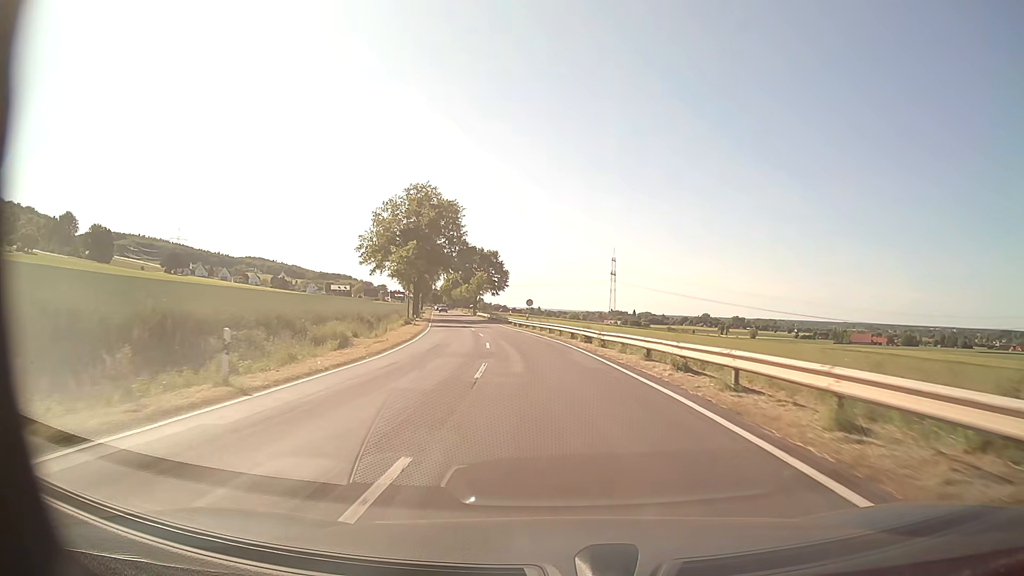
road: tertiary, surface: asphalt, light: Day
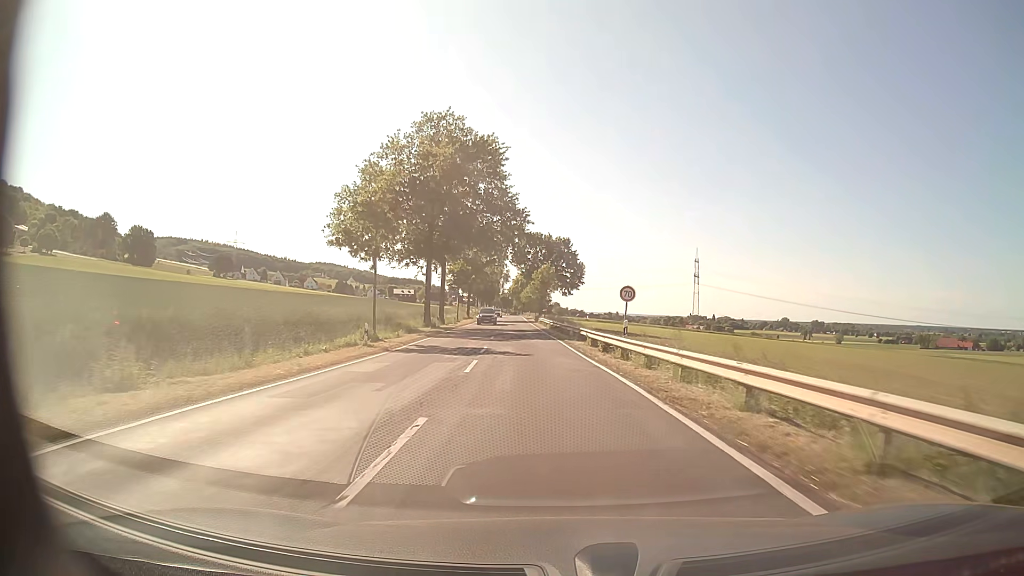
(-2.1, +33.6) m; -6°
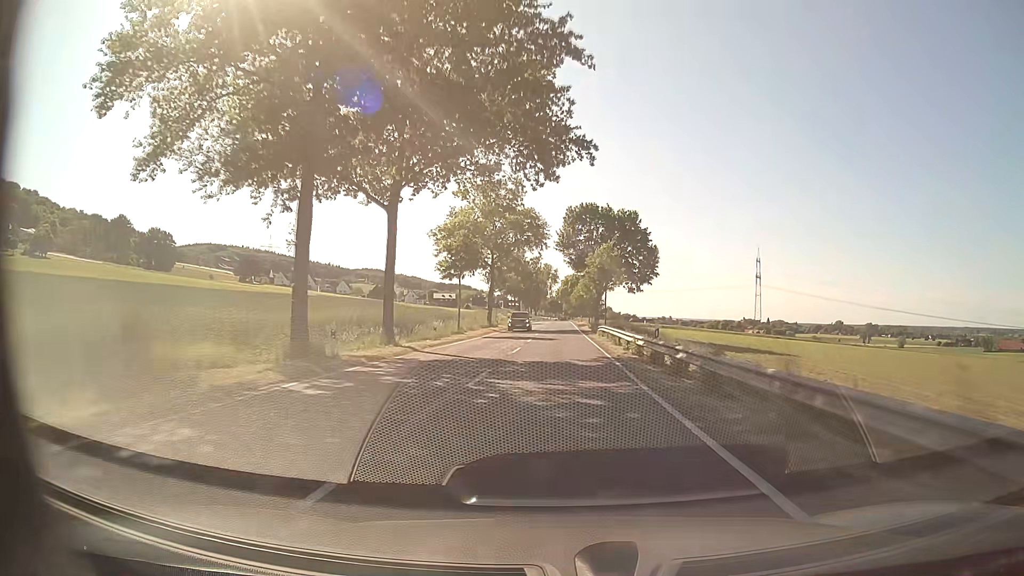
(-1.5, +34.1) m; -5°
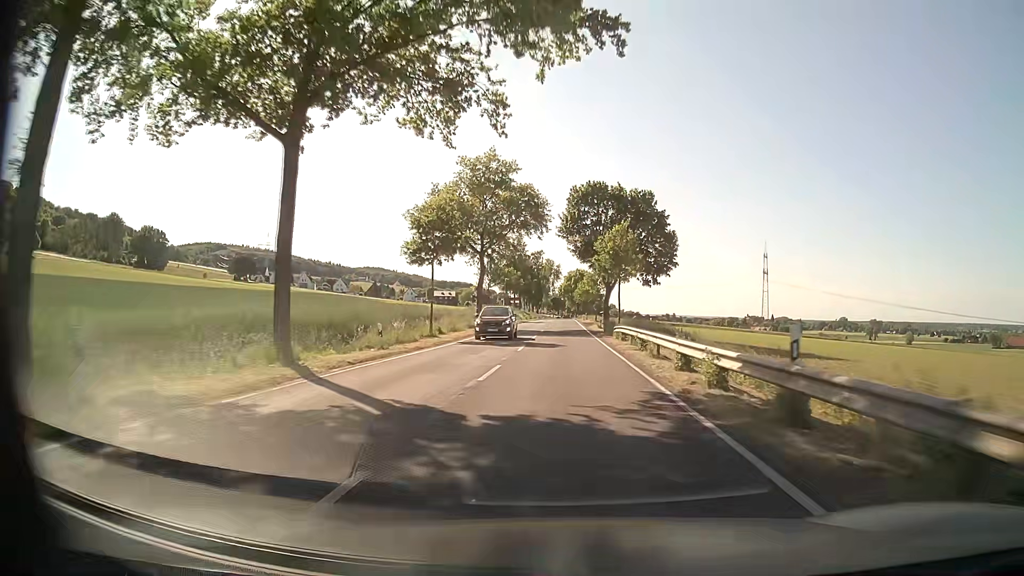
(0.0, +11.5) m; 0°
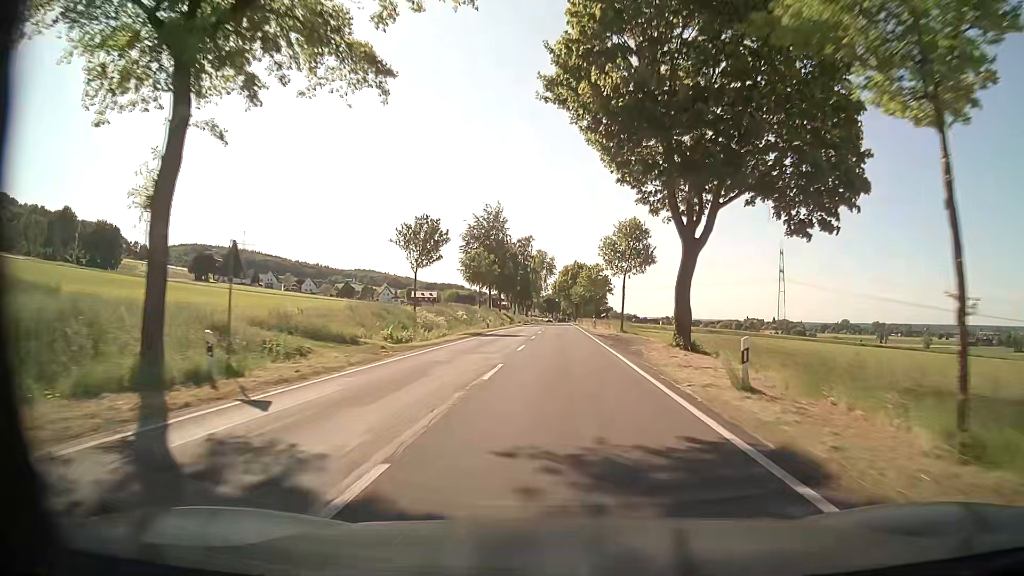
(+0.3, +45.9) m; 0°
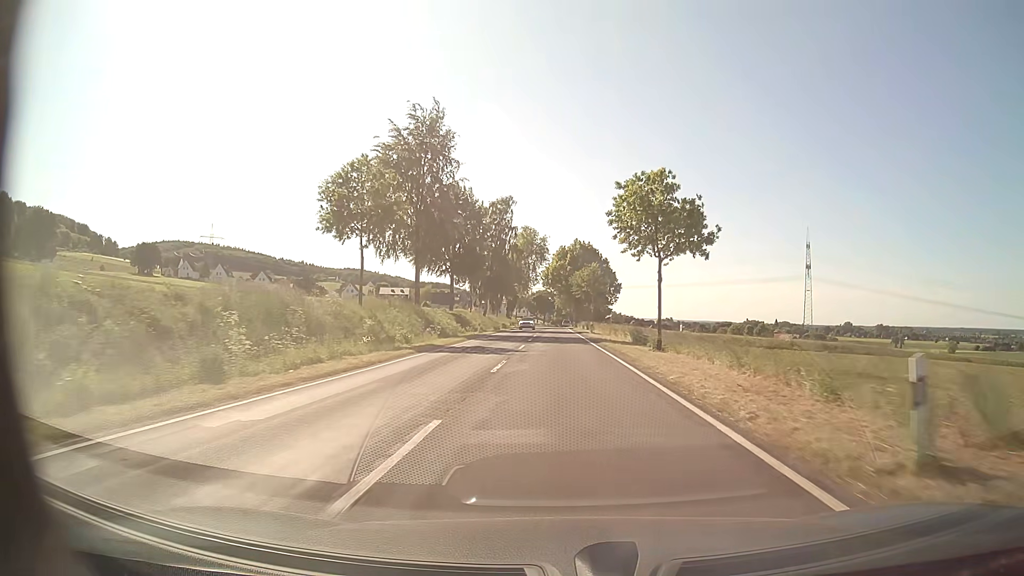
(+0.2, +56.1) m; +1°
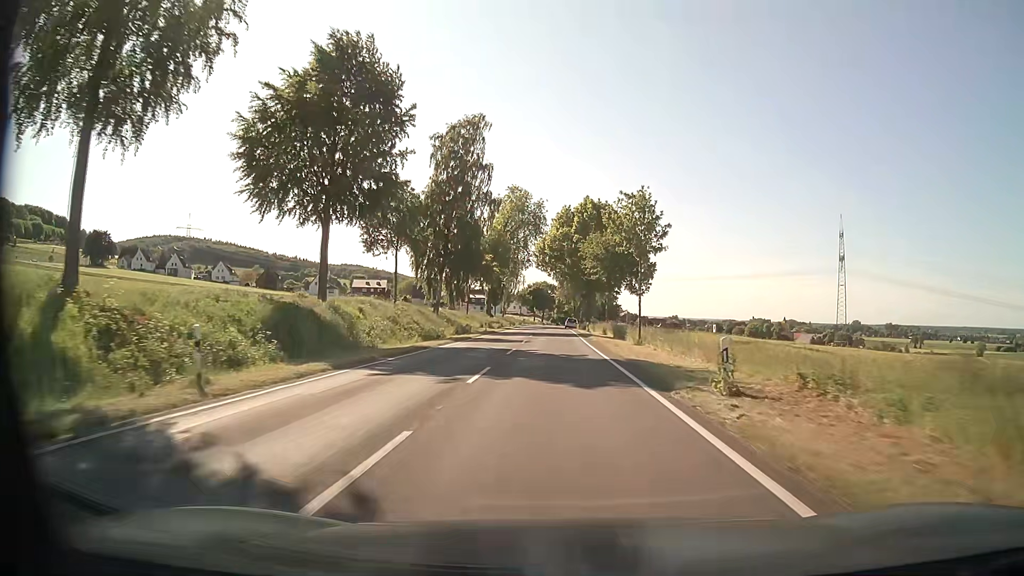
(+0.1, +44.4) m; 0°
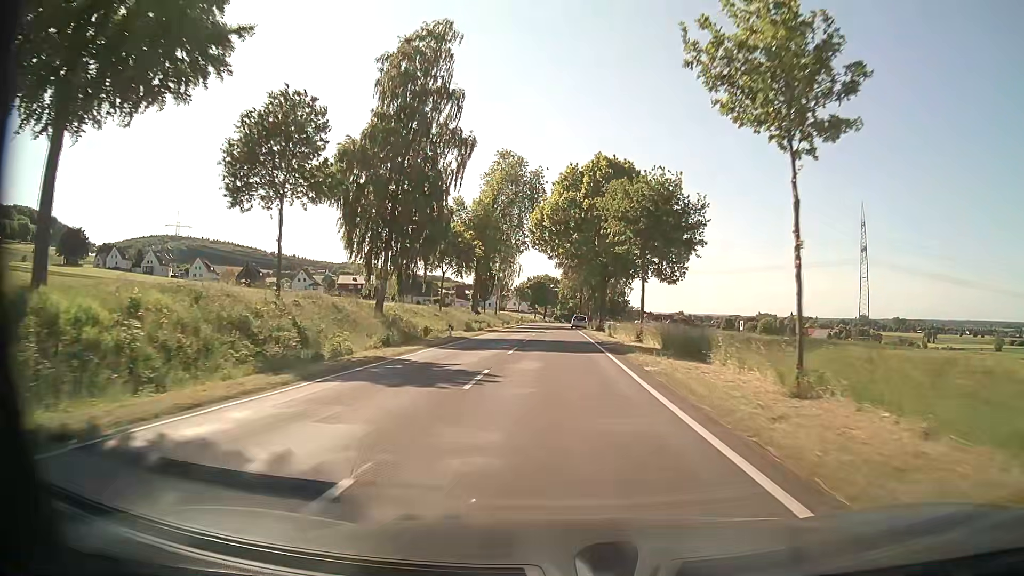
(-0.1, +22.2) m; 0°
(0, +10) (0, +20) (0, +30) (0, +40) (0, +50) (0, +60) (0, +70) (0, +80) (0, +90) (0, +100) m
